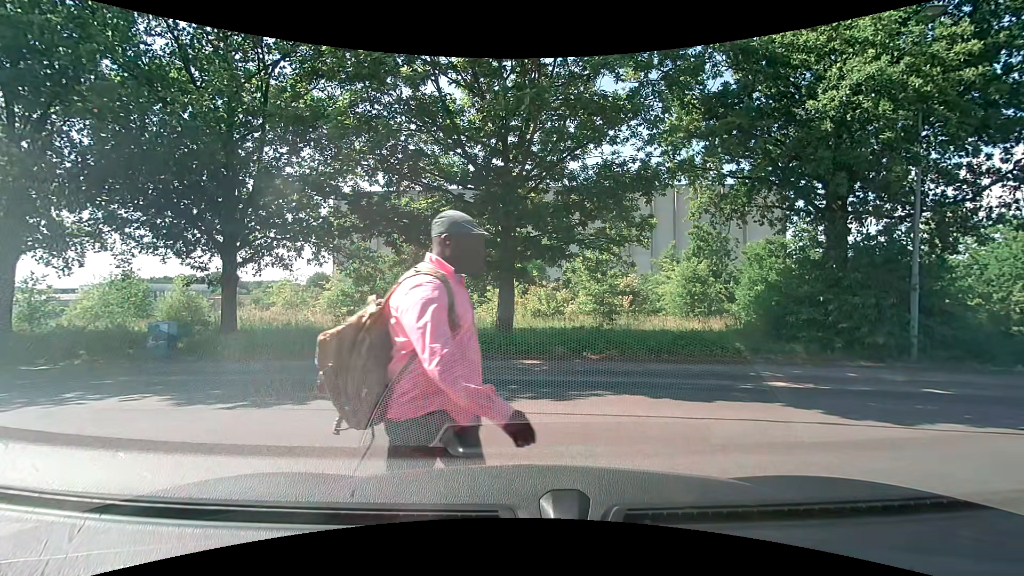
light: Day
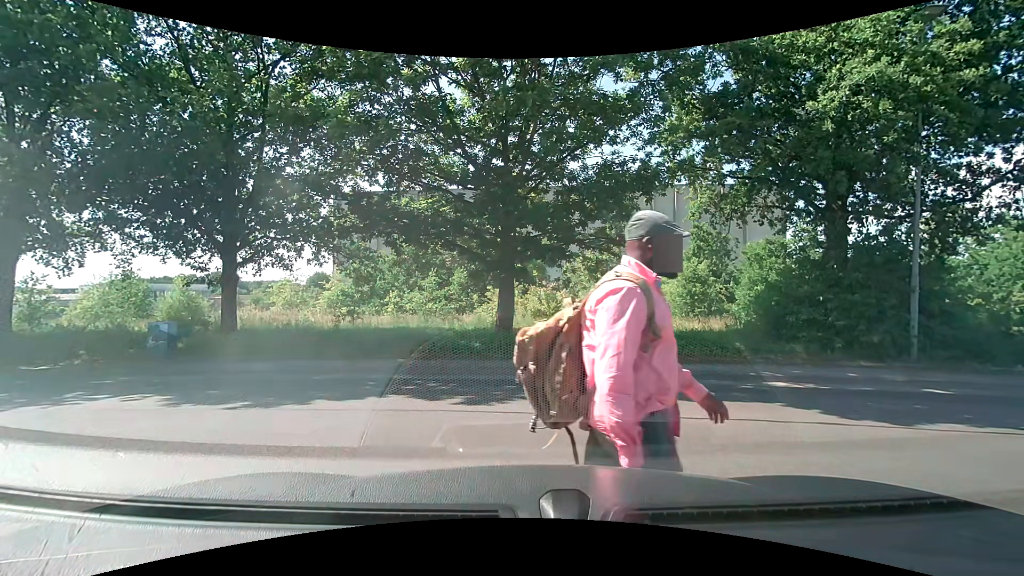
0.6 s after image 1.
(0.0, 0.0) m; 0°
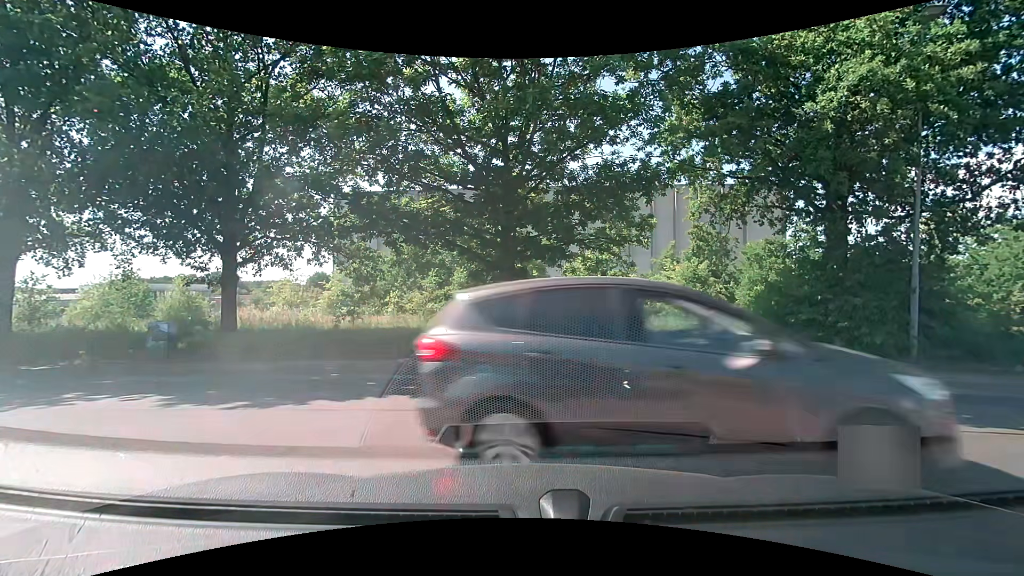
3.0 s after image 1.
(0.0, 0.0) m; 0°
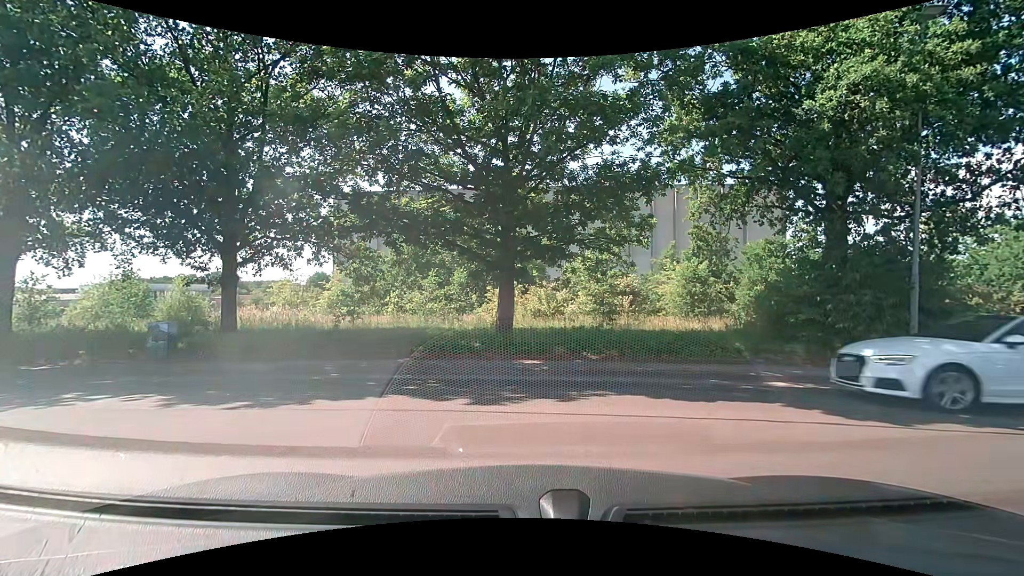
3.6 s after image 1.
(0.0, 0.0) m; 0°
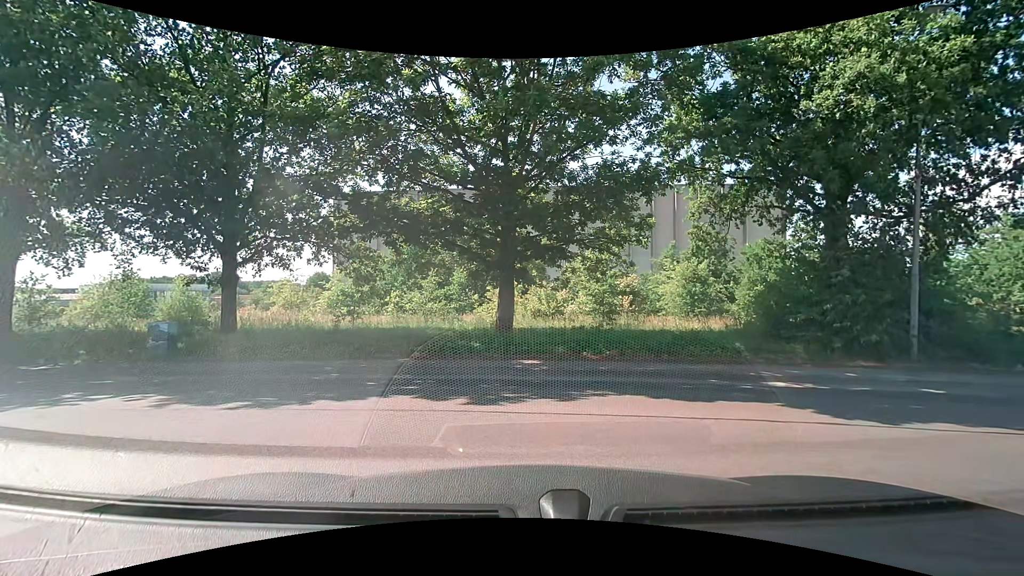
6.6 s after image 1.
(0.0, 0.0) m; 0°
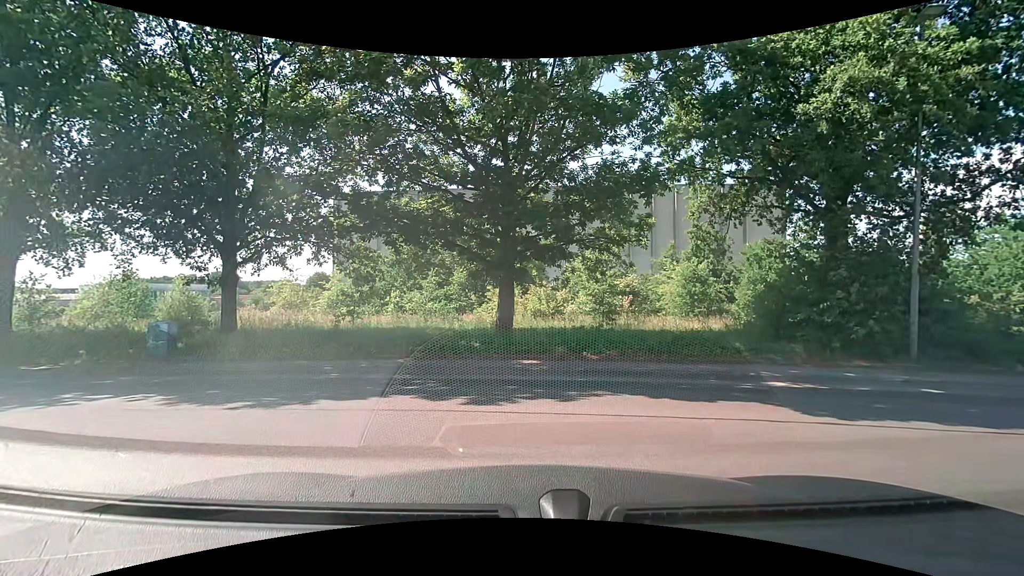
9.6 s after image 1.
(0.0, 0.0) m; 0°
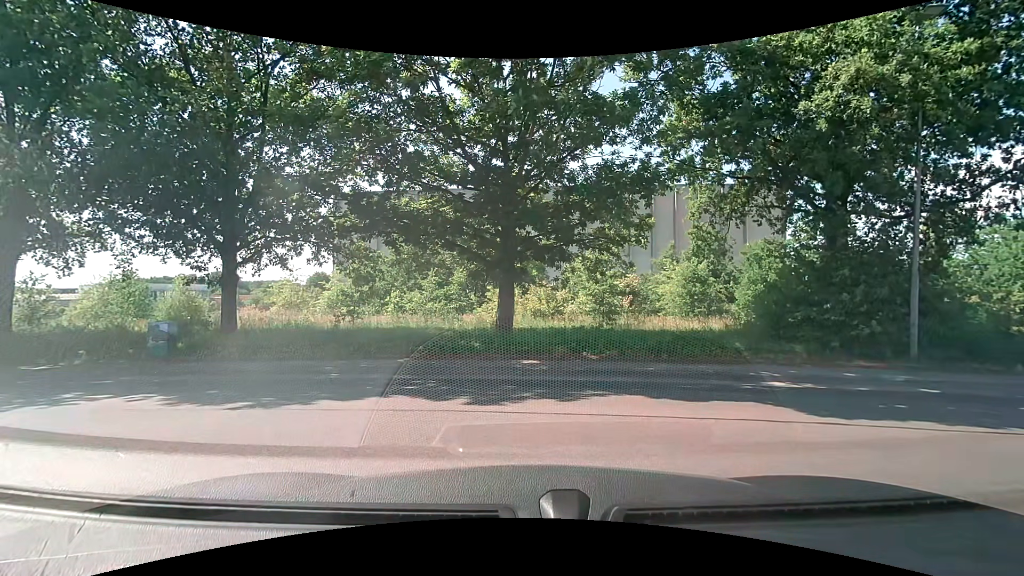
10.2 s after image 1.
(0.0, 0.0) m; 0°
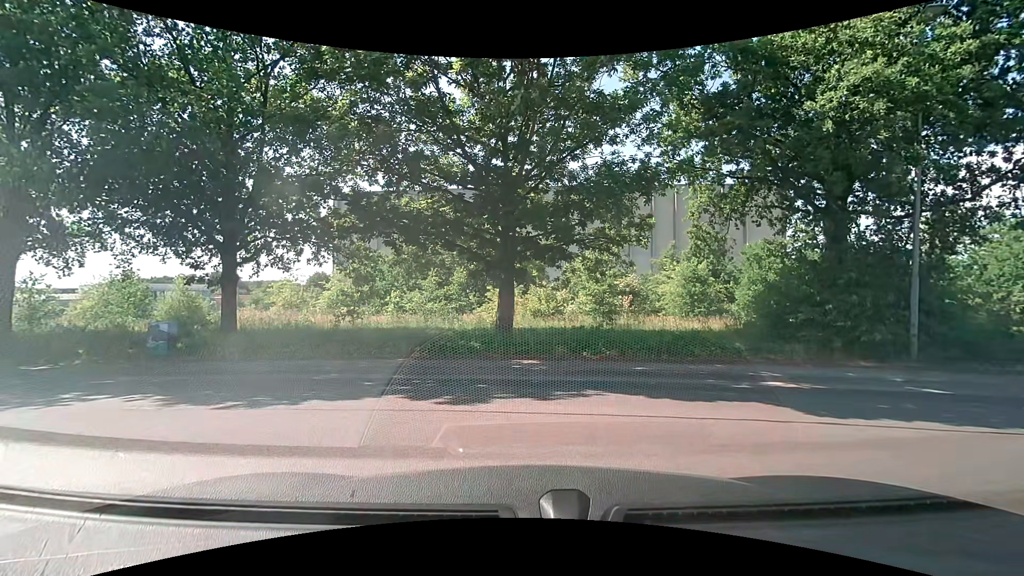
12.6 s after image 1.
(0.0, 0.0) m; 0°
